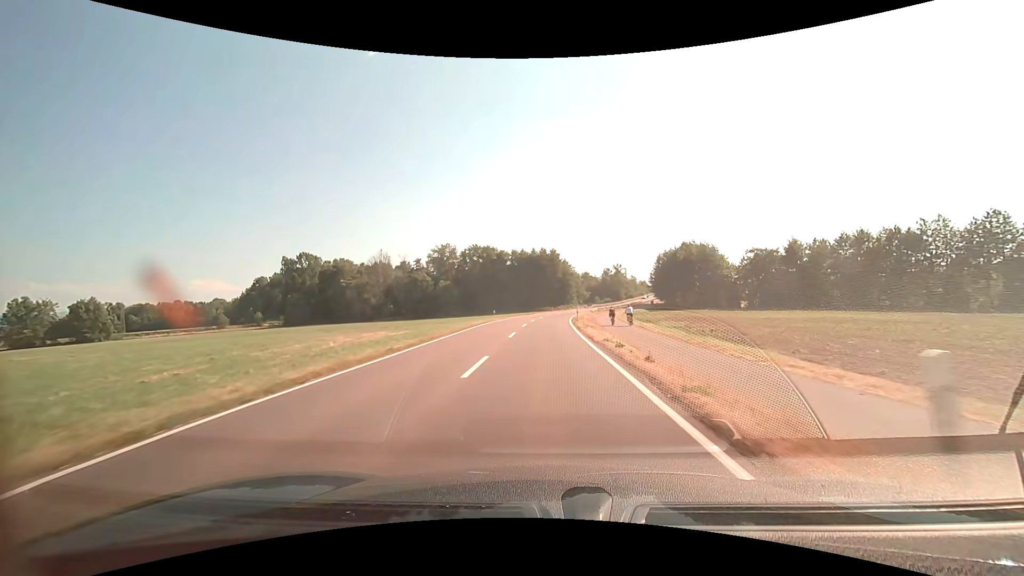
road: secondary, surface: asphalt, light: Day
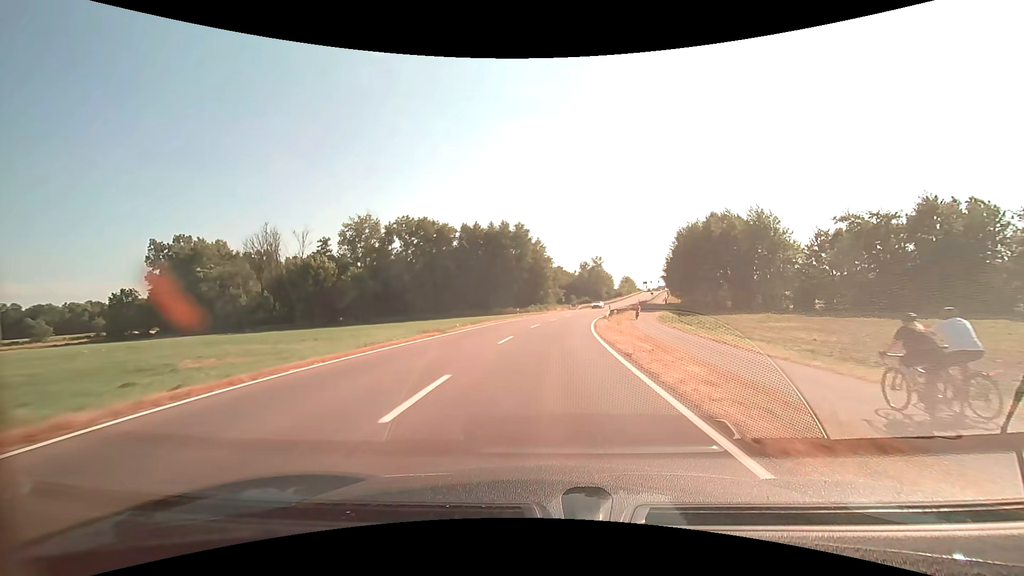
(+0.7, +51.3) m; +4°
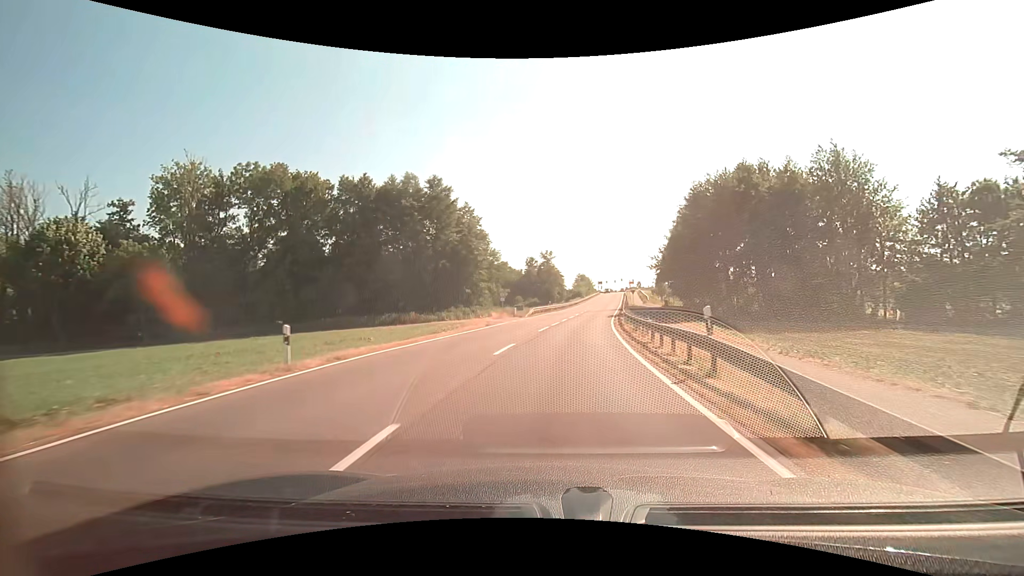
(+2.1, +40.0) m; +6°
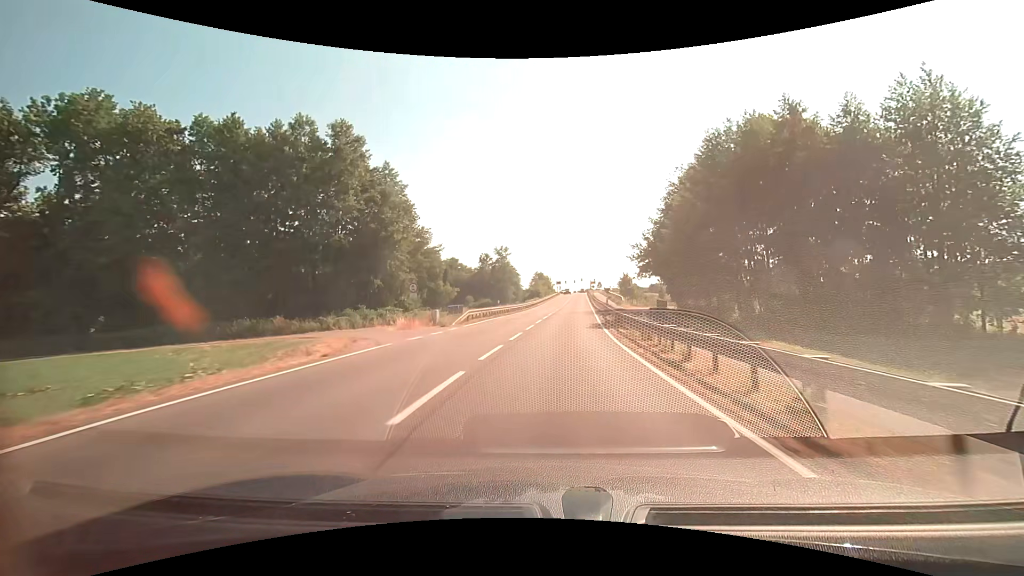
(+0.8, +19.7) m; +5°
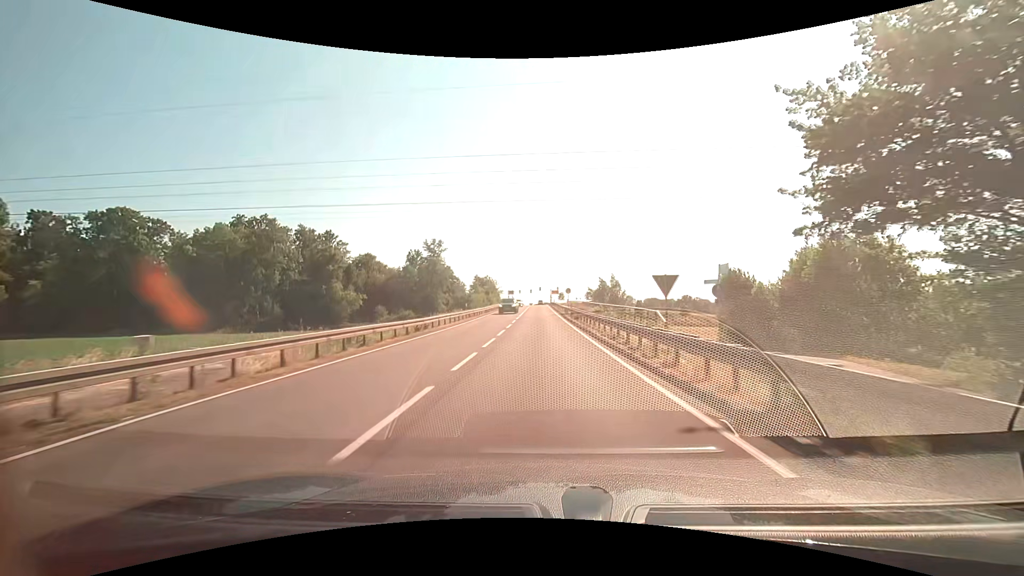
(+2.7, +48.9) m; +5°
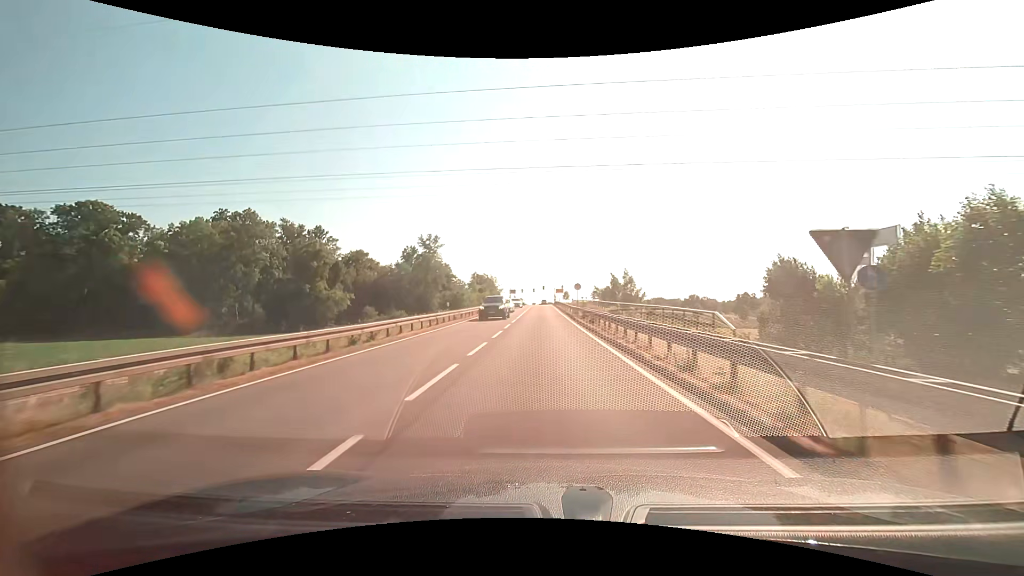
(0.0, +9.5) m; 0°
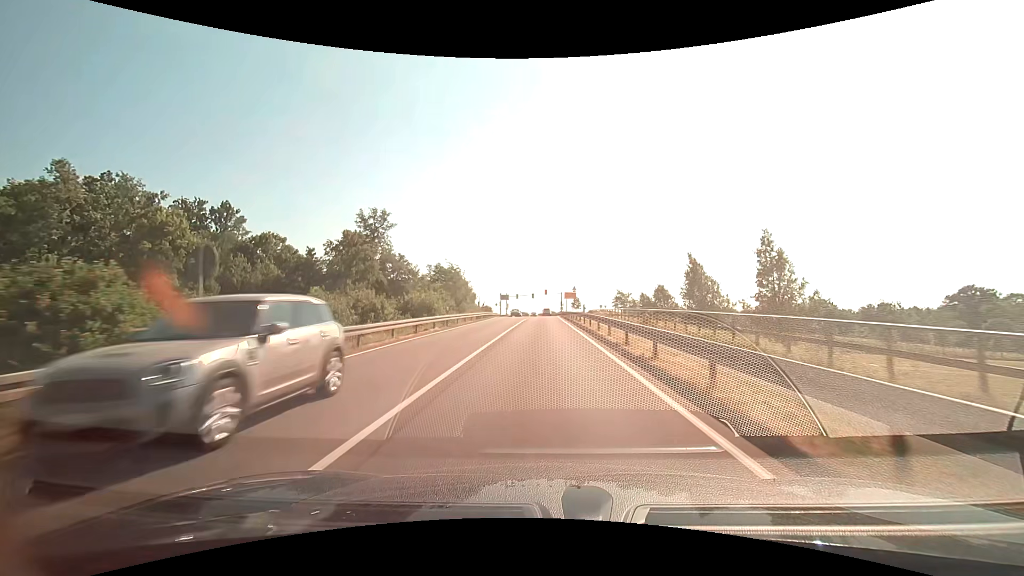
(-0.2, +44.1) m; 0°
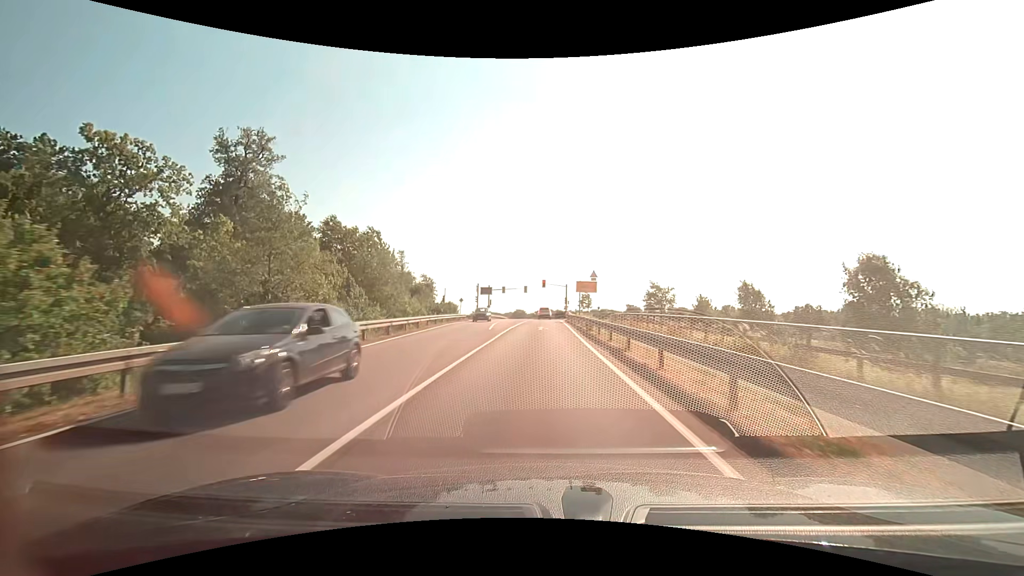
(-0.1, +37.2) m; 0°
(0, +10) (0, +20) (0, +30) (0, +40) (0, +50) (0, +60) (0, +70) (0, +80) (0, +90) (0, +100) m
